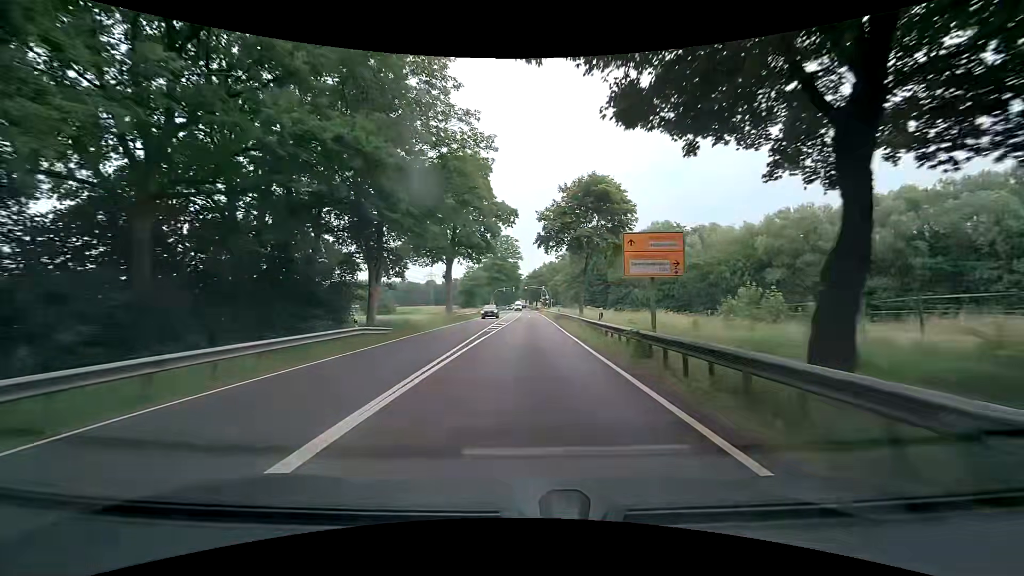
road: primary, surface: asphalt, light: Day
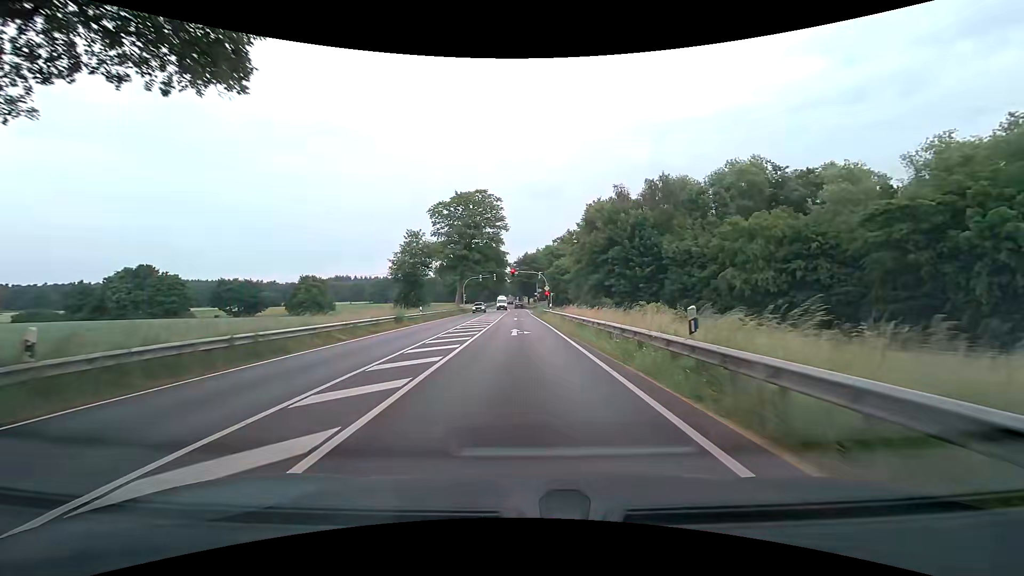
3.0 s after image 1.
(+0.6, +45.3) m; +1°
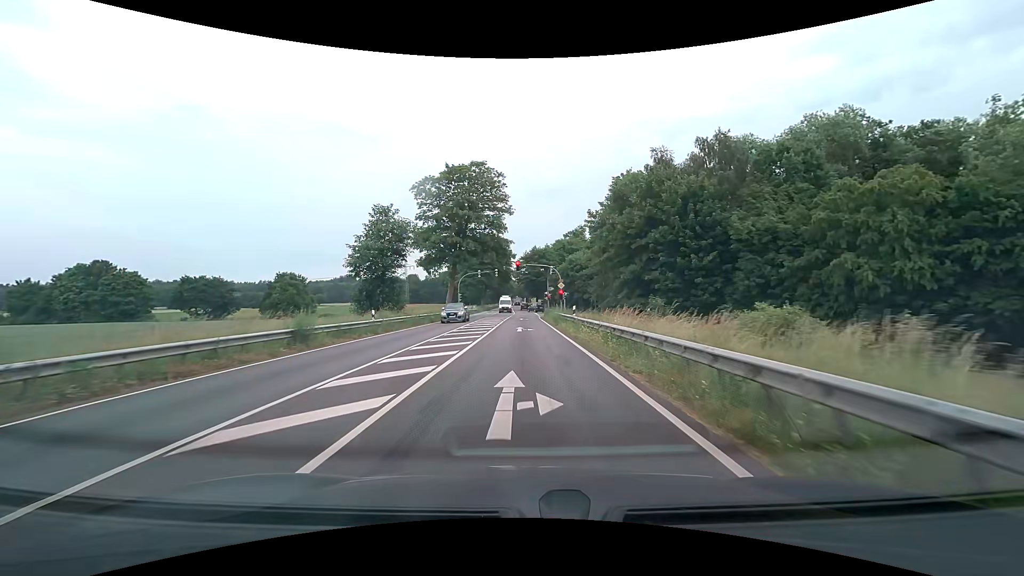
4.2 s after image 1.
(-0.1, +15.7) m; -1°
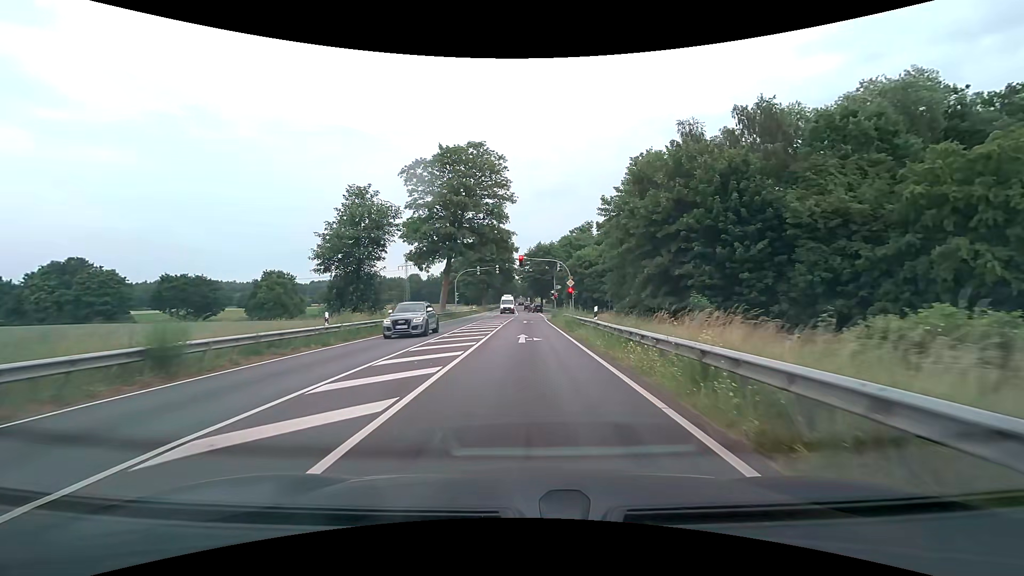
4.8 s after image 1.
(0.0, +7.2) m; 0°
